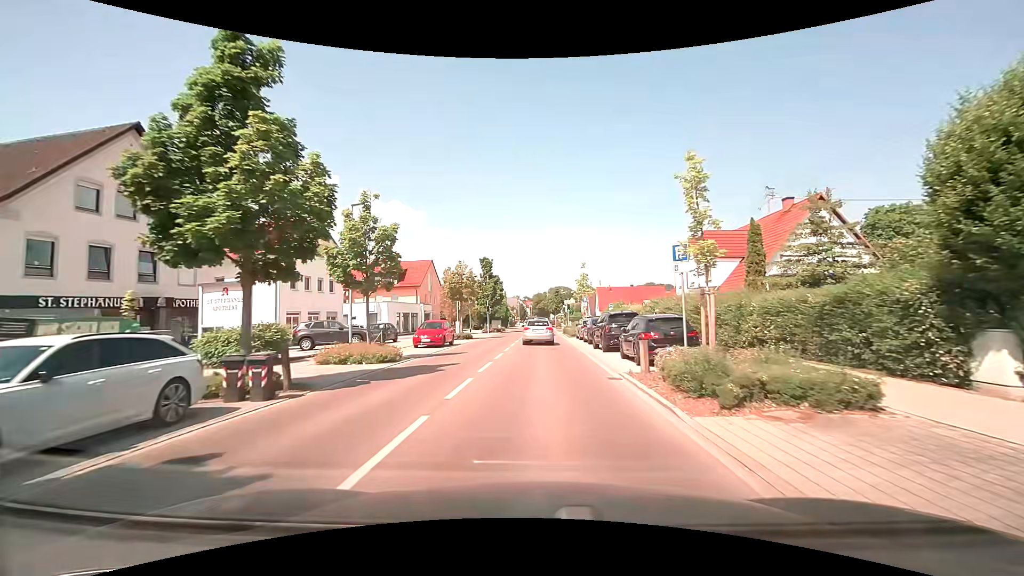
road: tertiary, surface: asphalt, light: Day
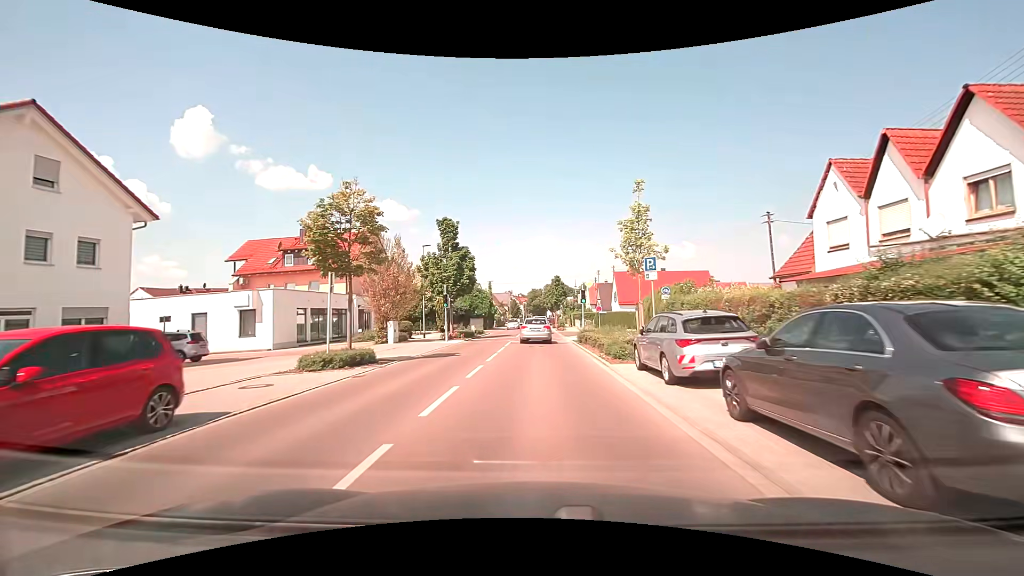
(+0.3, +24.0) m; +1°
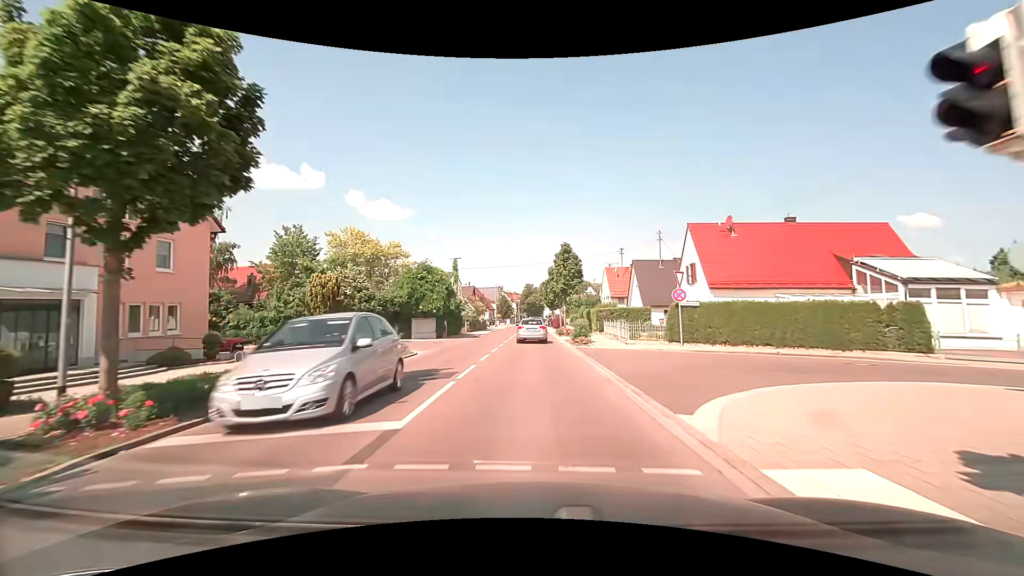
(+0.1, +31.1) m; 0°
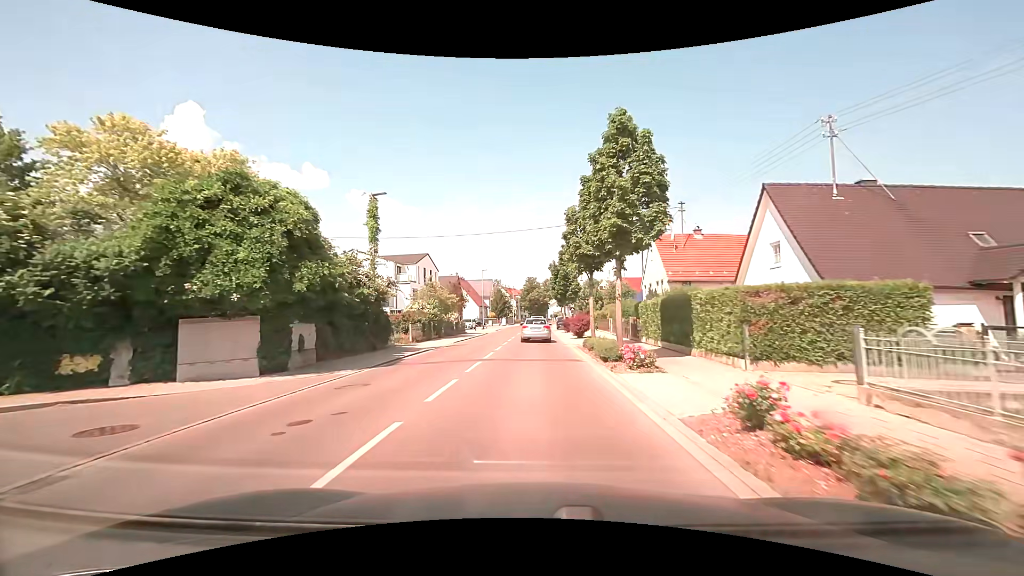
(0.0, +26.2) m; 0°
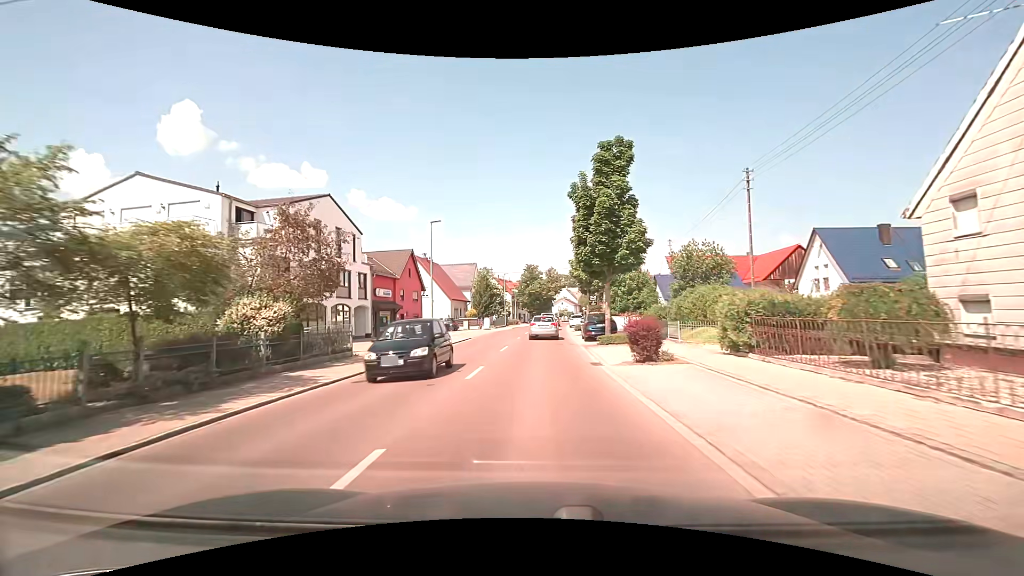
(-0.2, +32.9) m; 0°
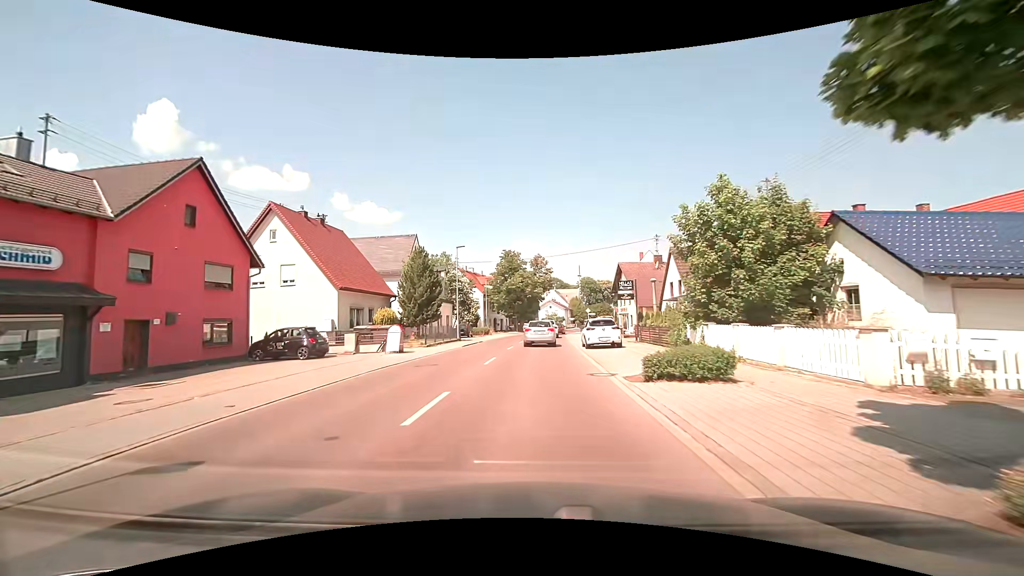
(+0.4, +31.8) m; +2°
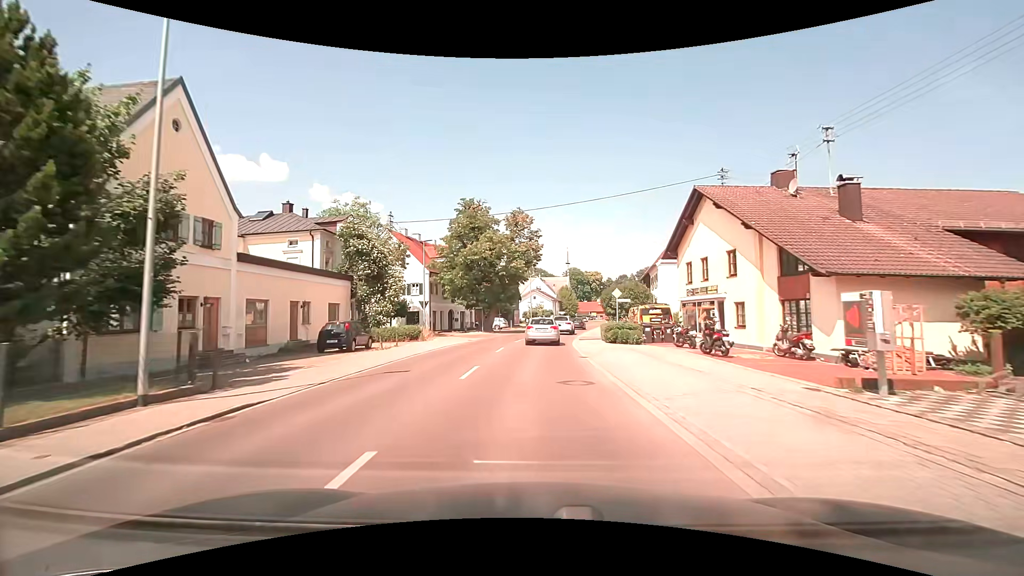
(+0.3, +31.2) m; +2°
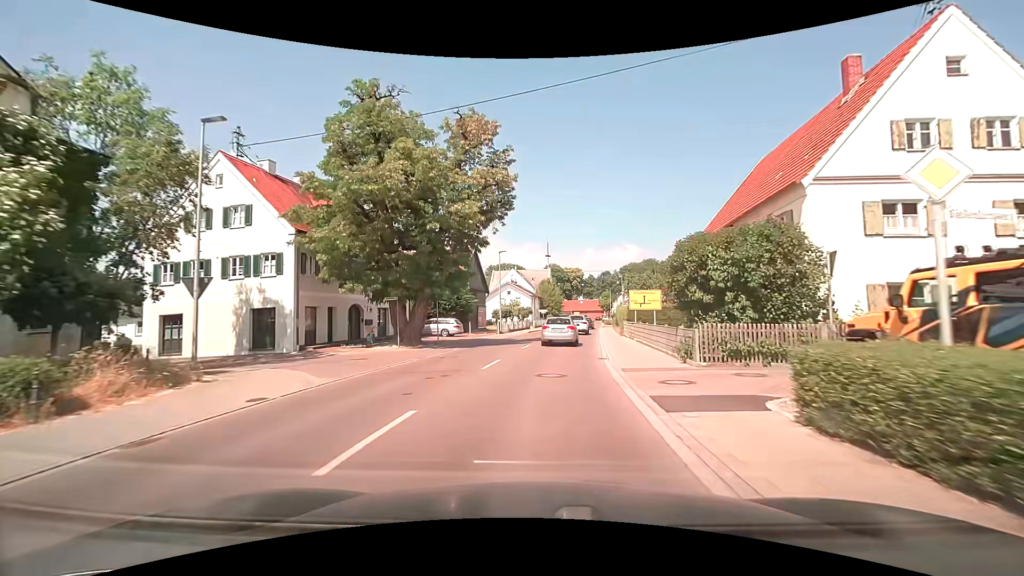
(+0.3, +24.7) m; +2°
(0, +10) (+1, +20) (+2, +30) (+3, +40) (+4, +50) (+6, +60) (+7, +70) (+9, +79) (+10, +89) (+11, +99) m
